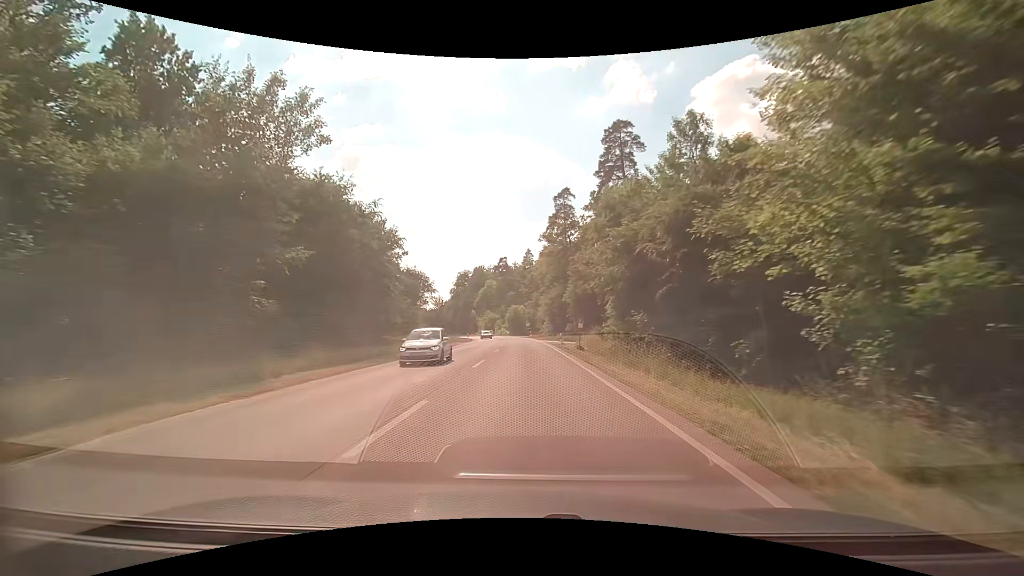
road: secondary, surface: asphalt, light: Day
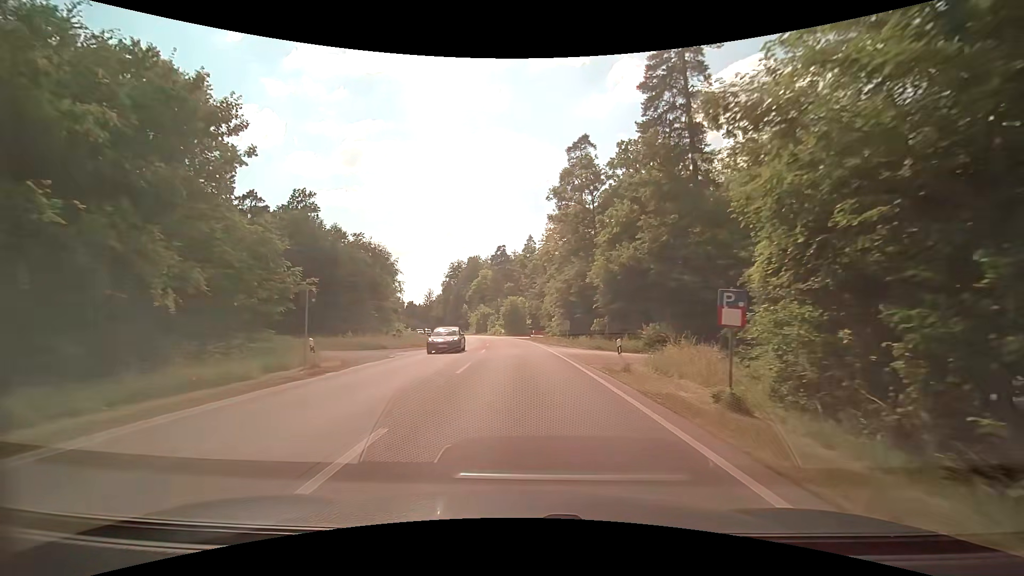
(0.0, +26.6) m; 0°
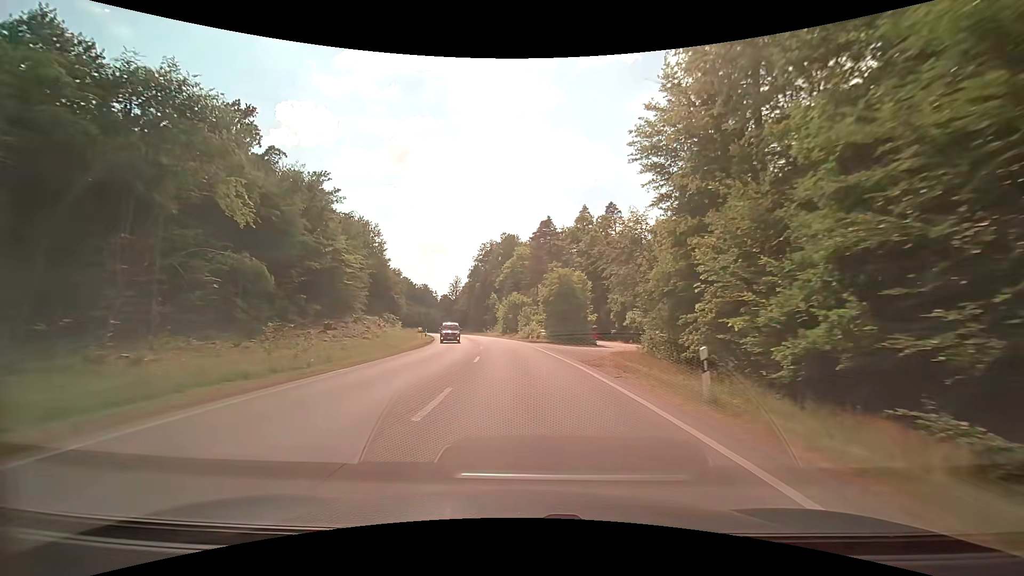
(-1.8, +43.7) m; -5°
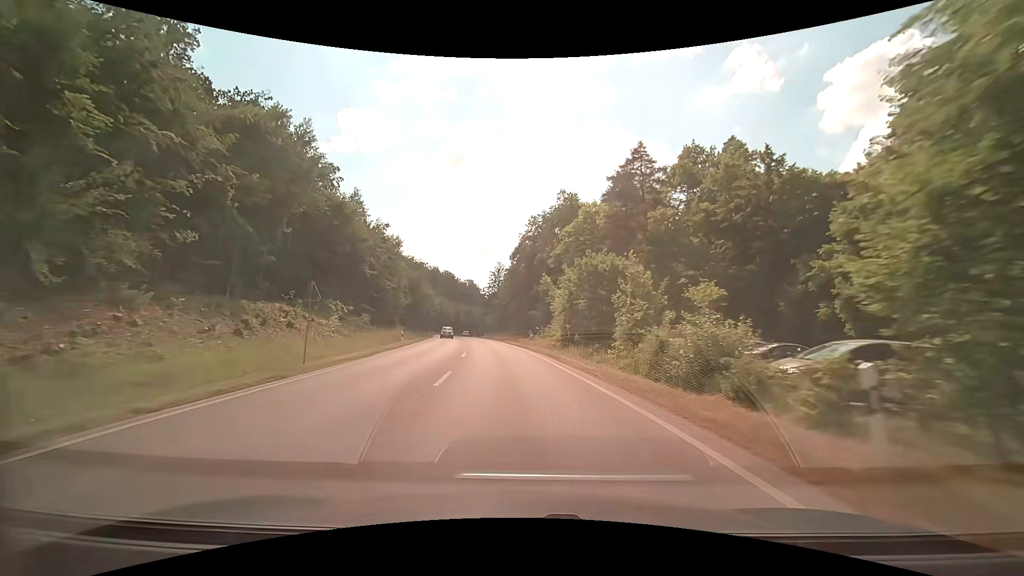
(-2.1, +44.0) m; -7°
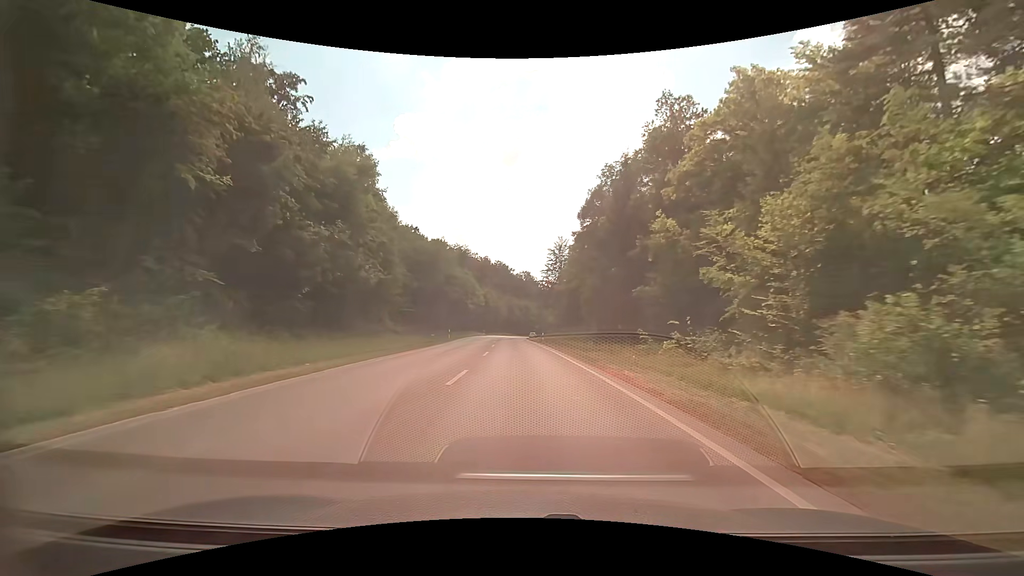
(-2.1, +36.4) m; -6°
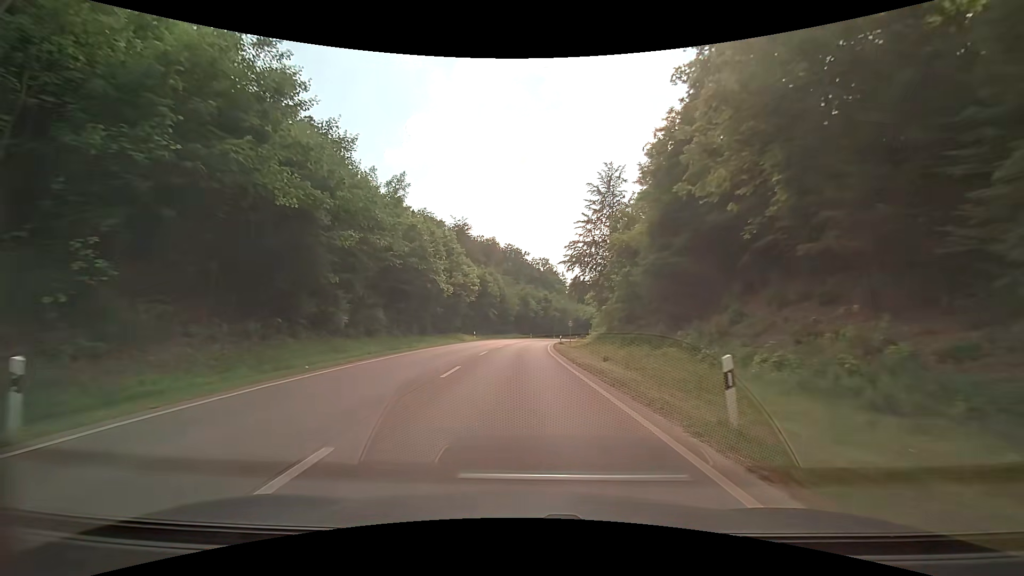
(-1.0, +46.3) m; -3°
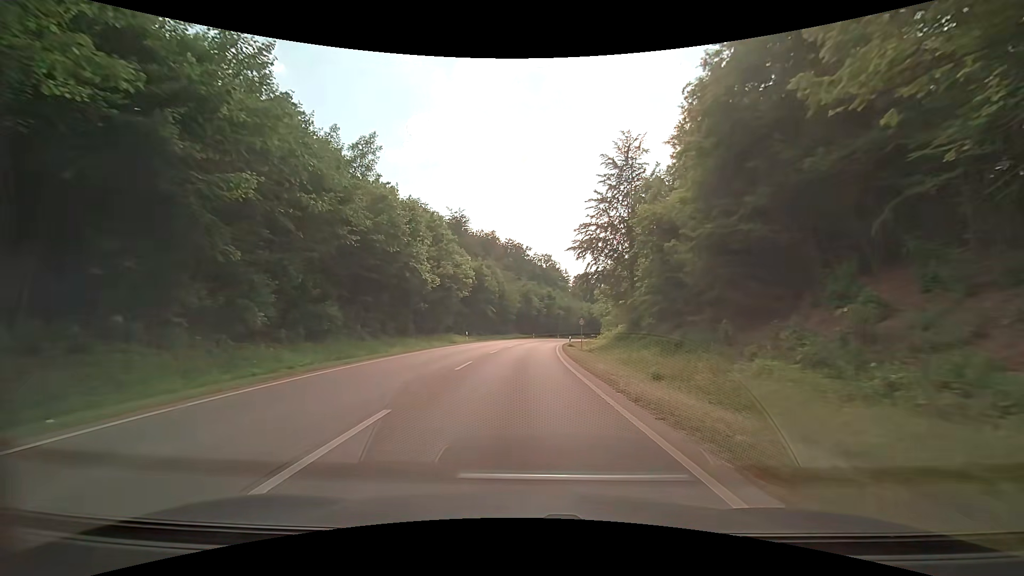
(0.0, +9.4) m; 0°
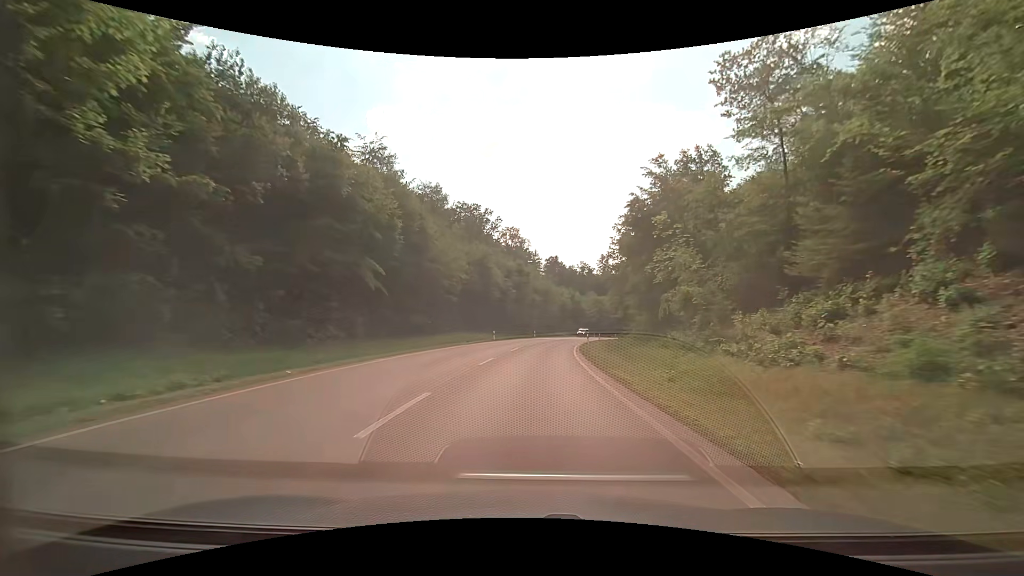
(+1.1, +46.1) m; +4°
(0, +10) (+1, +20) (+1, +30) (+2, +40) (+3, +50) (+5, +60) (+7, +70) (+9, +79) (+12, +89) (+14, +99) m
